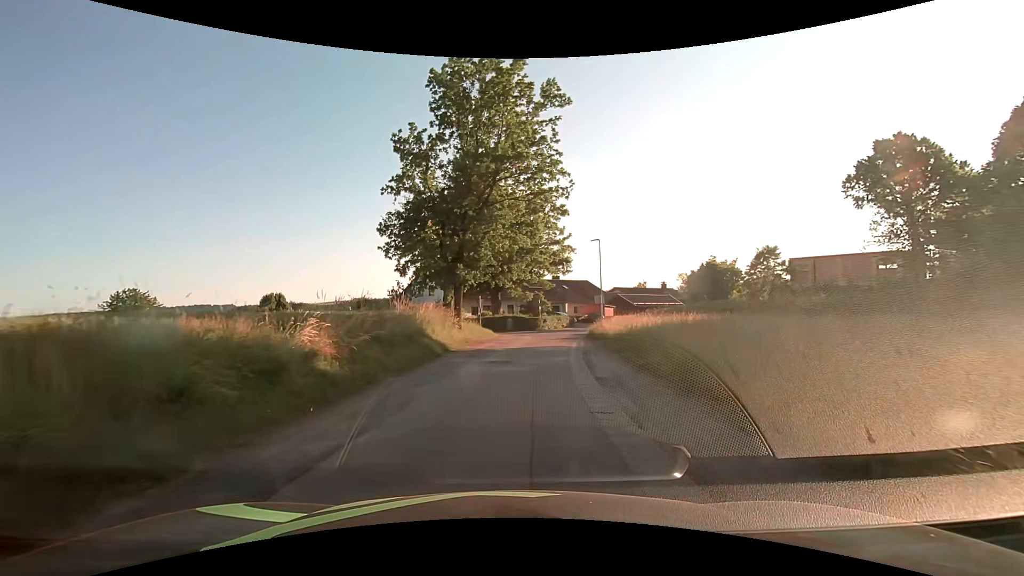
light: Day
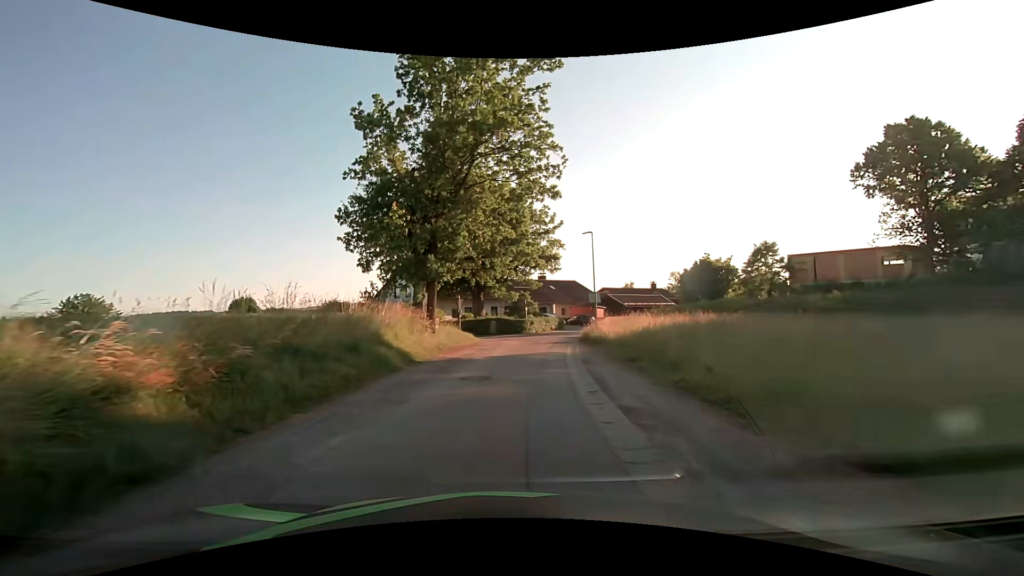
(0.0, +4.4) m; +1°
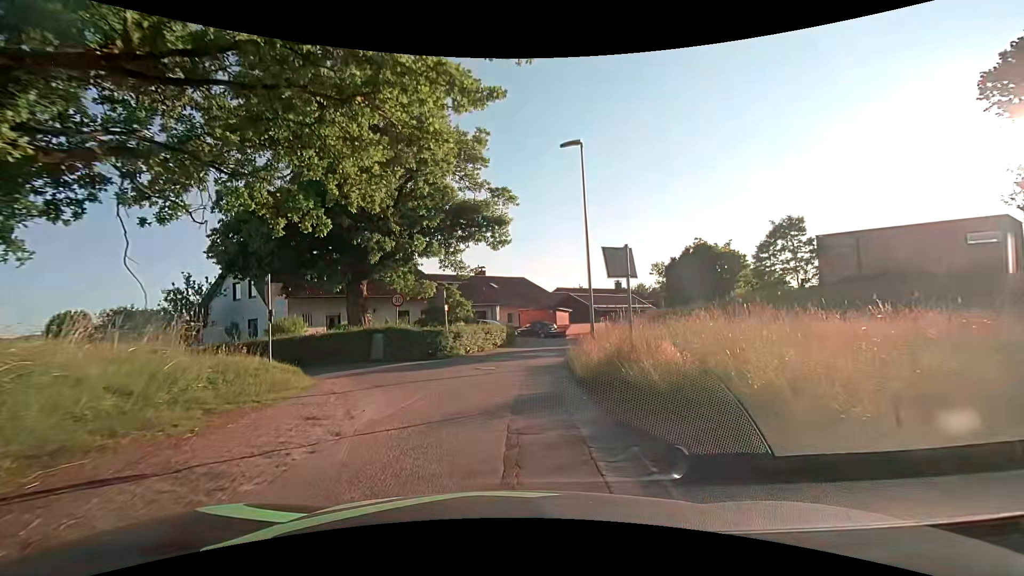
(+1.4, +20.5) m; +6°
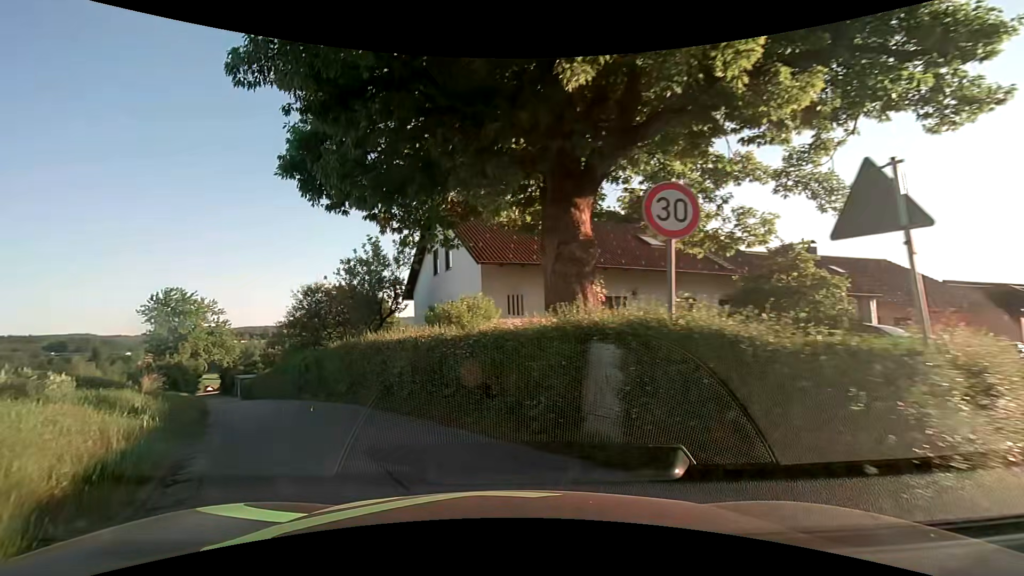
(-2.3, +15.7) m; -31°
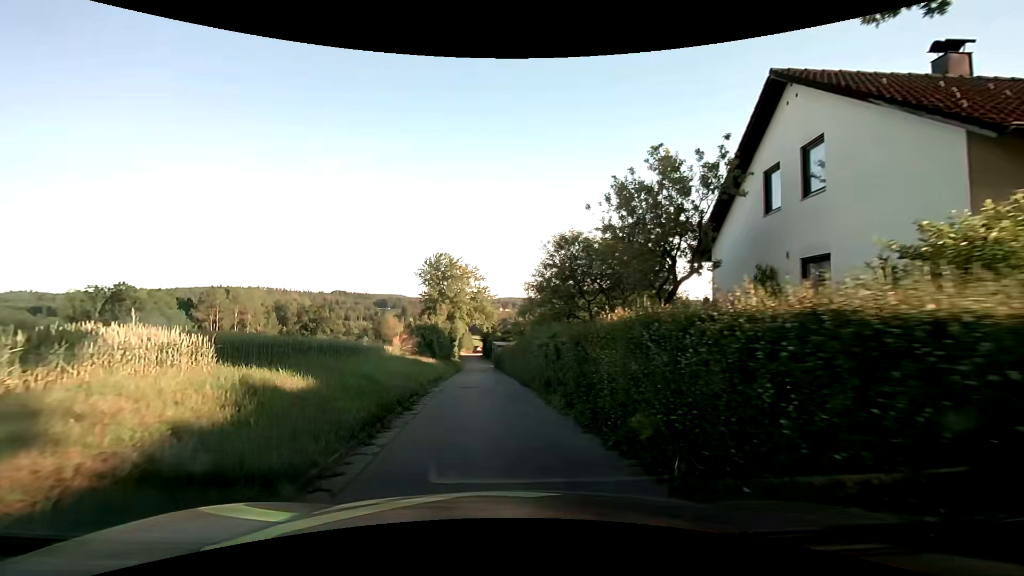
(-2.5, +8.8) m; -27°
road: unclassified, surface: asphalt
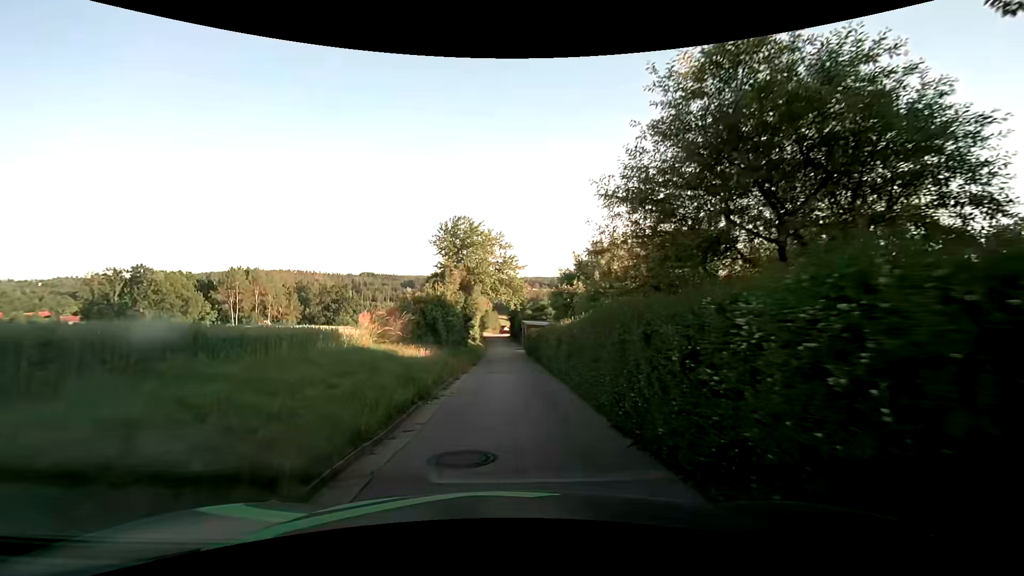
(-0.5, +11.4) m; -4°
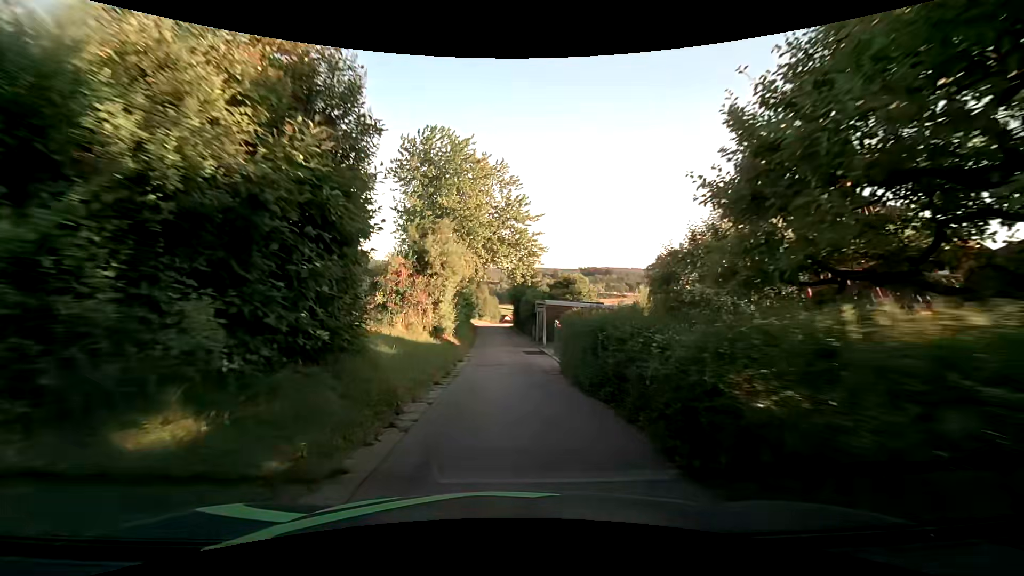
(-0.1, +22.7) m; 0°
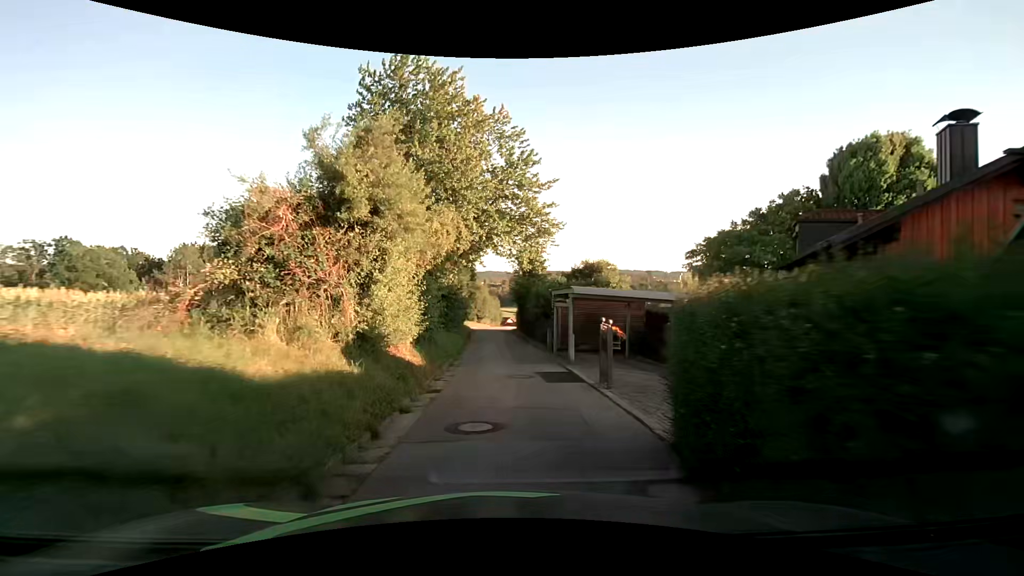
(-0.1, +9.7) m; -1°
(0, +10) (0, +20) (-1, +30) (-1, +40) (-1, +50) (-1, +60) (-1, +70) (0, +80) (0, +90) (+1, +100) m
